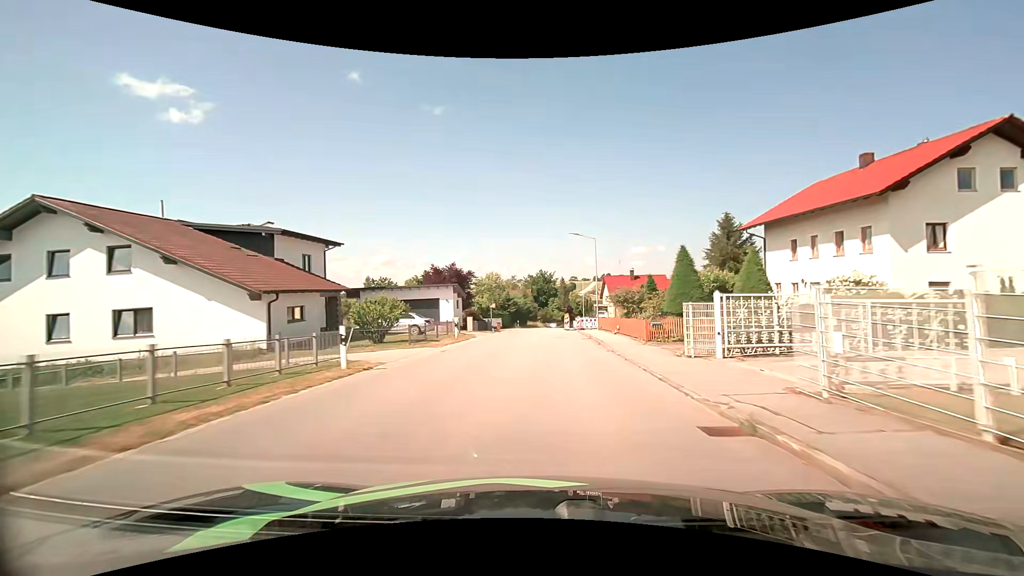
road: tertiary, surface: asphalt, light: Day
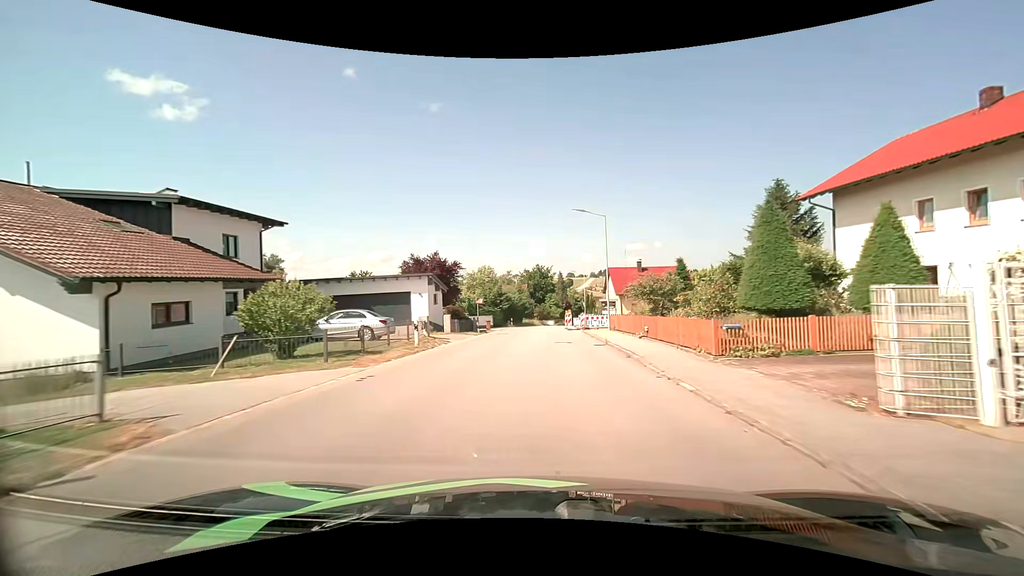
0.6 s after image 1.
(0.0, +8.1) m; 0°
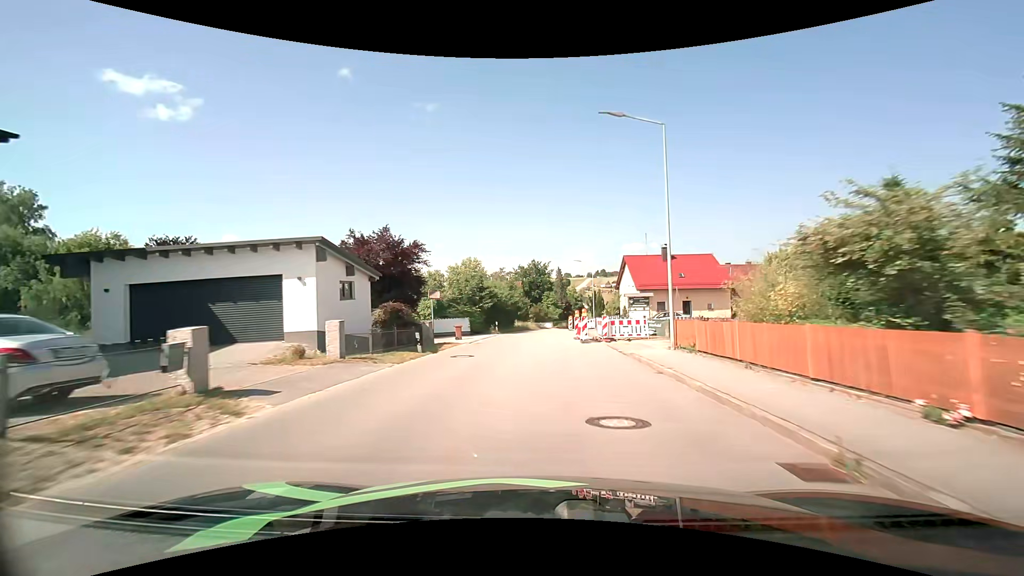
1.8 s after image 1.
(0.0, +15.9) m; 0°
(0, +10) (0, +20) (0, +30) (0, +40) (+1, +50) (+1, +60) (+2, +70) (+4, +80) (+5, +90) (+8, +99) m
